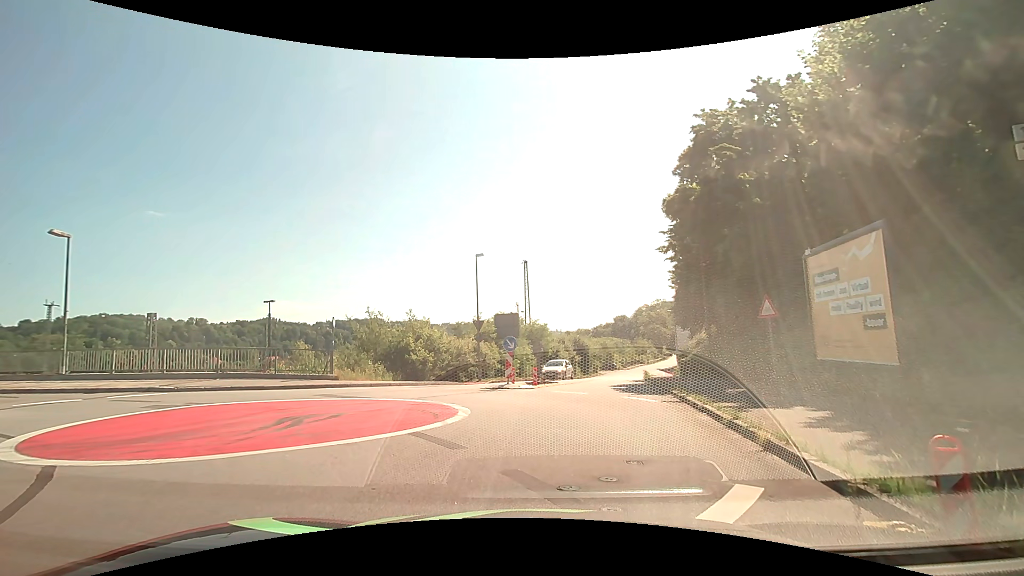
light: Day
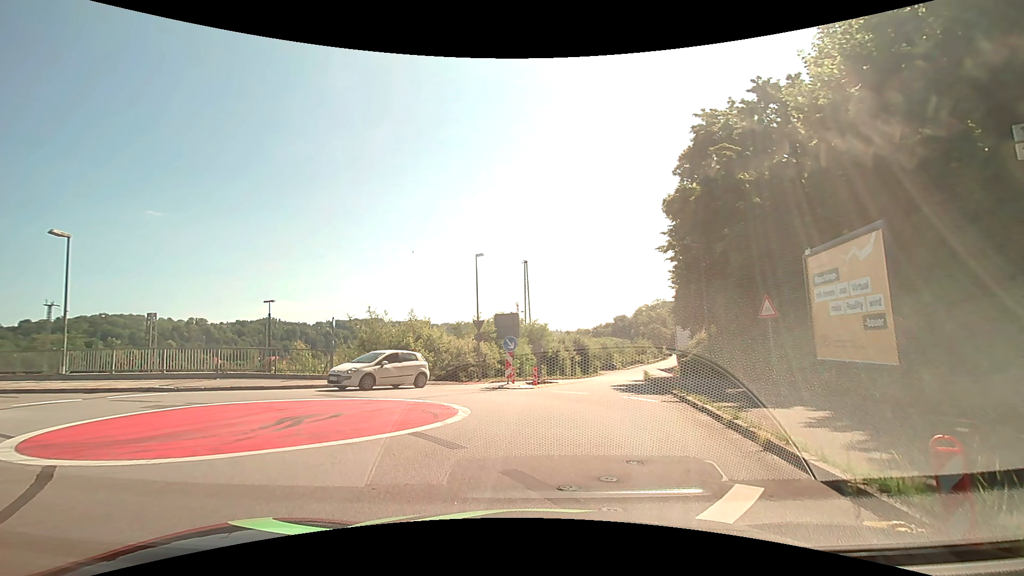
(0.0, 0.0) m; 0°
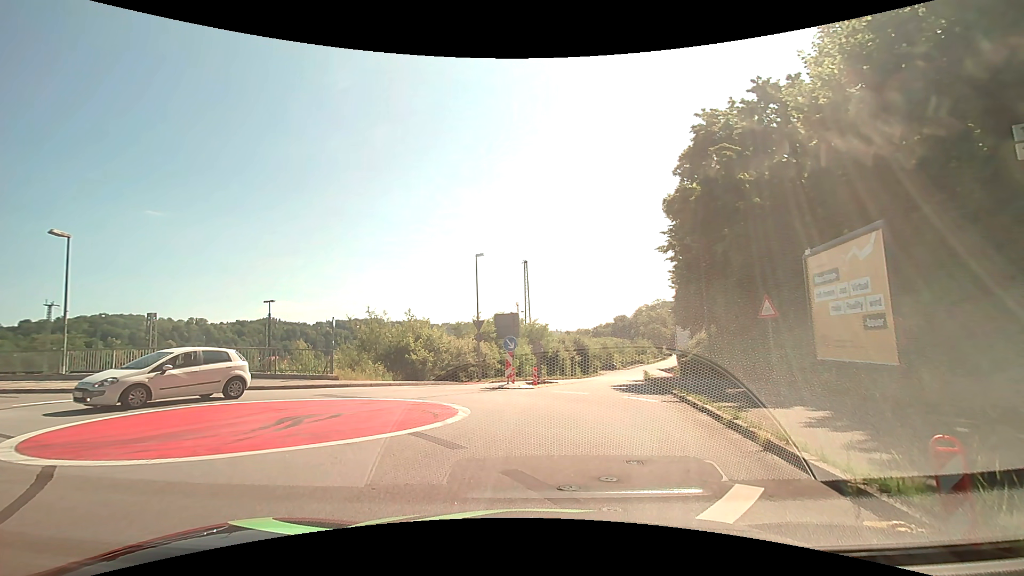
(0.0, 0.0) m; 0°
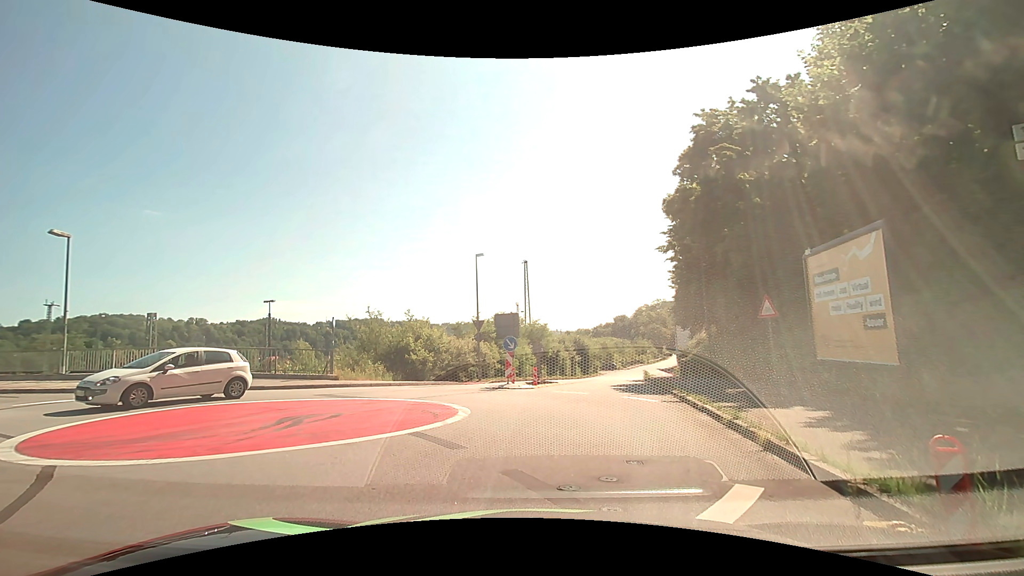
(0.0, 0.0) m; 0°
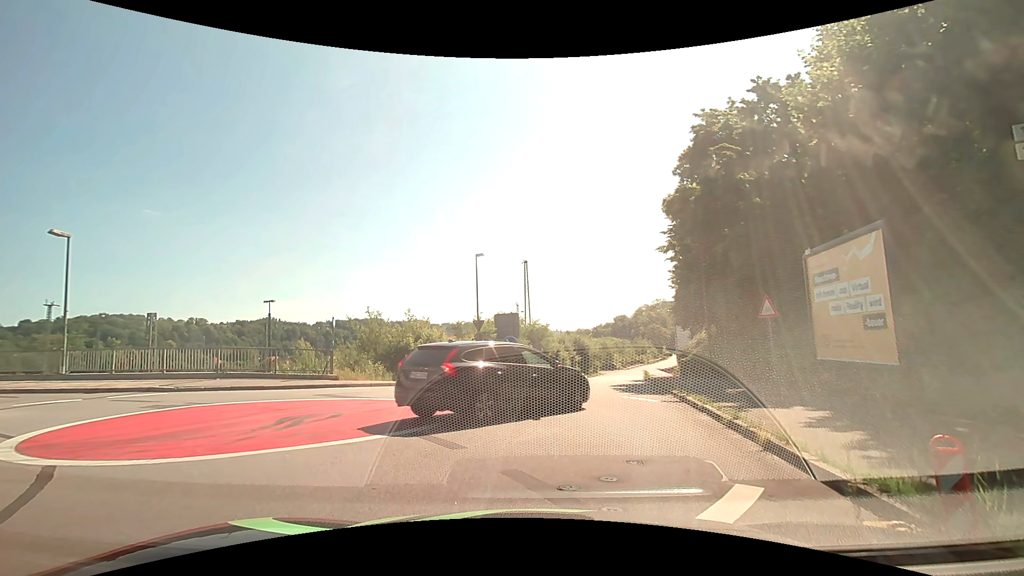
(0.0, 0.0) m; 0°
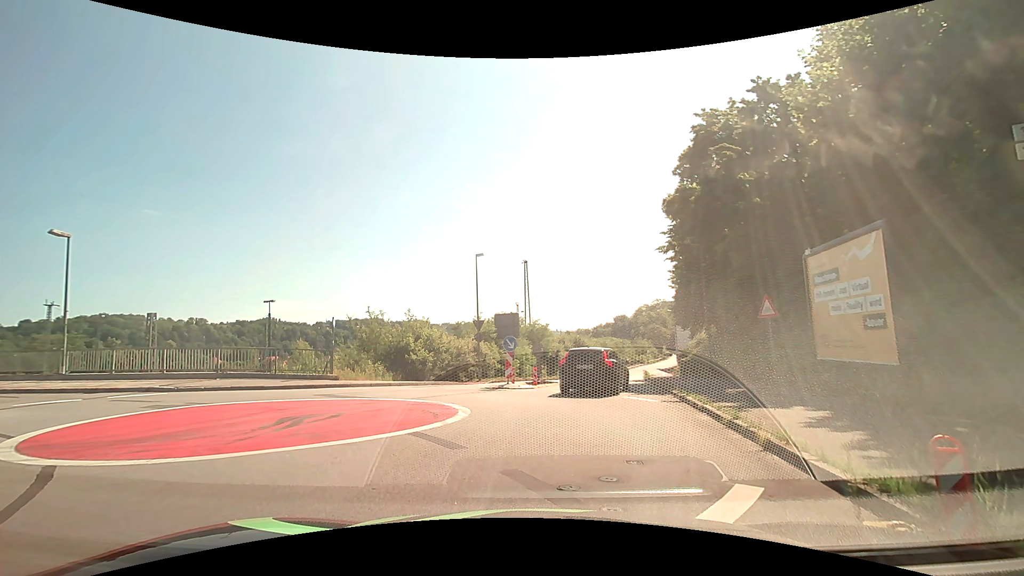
(0.0, 0.0) m; 0°
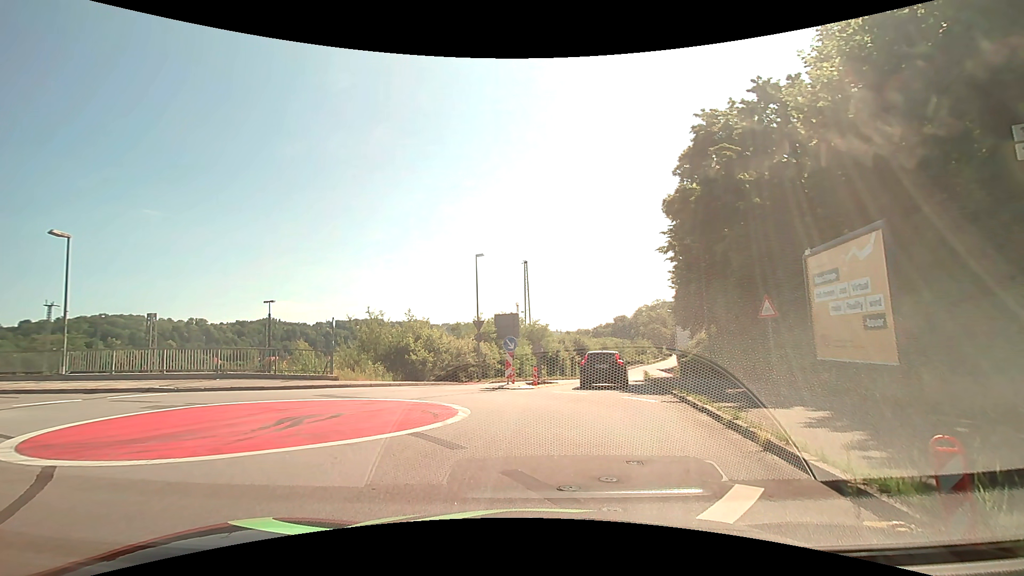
(0.0, 0.0) m; 0°
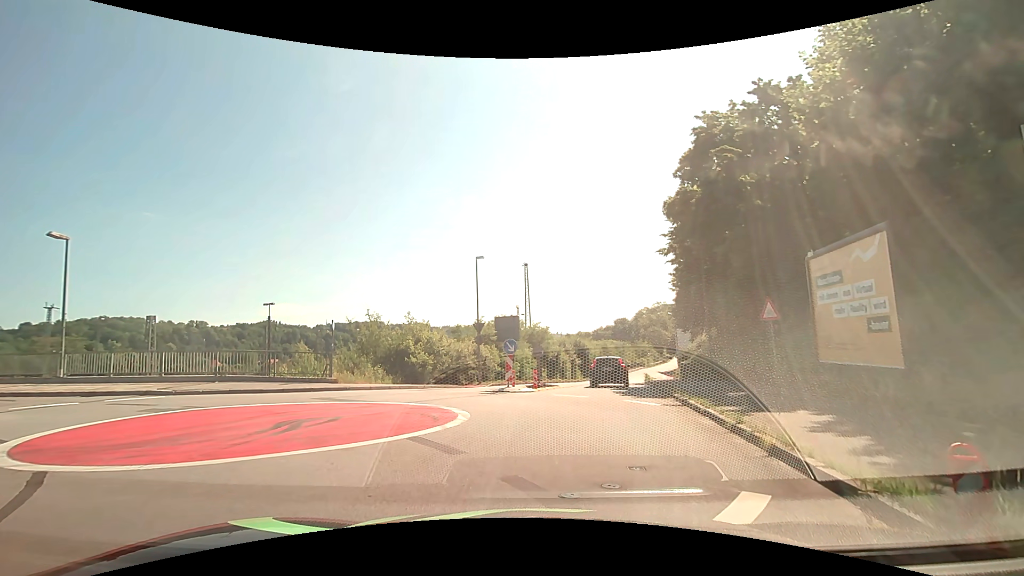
(0.0, +0.1) m; 0°
